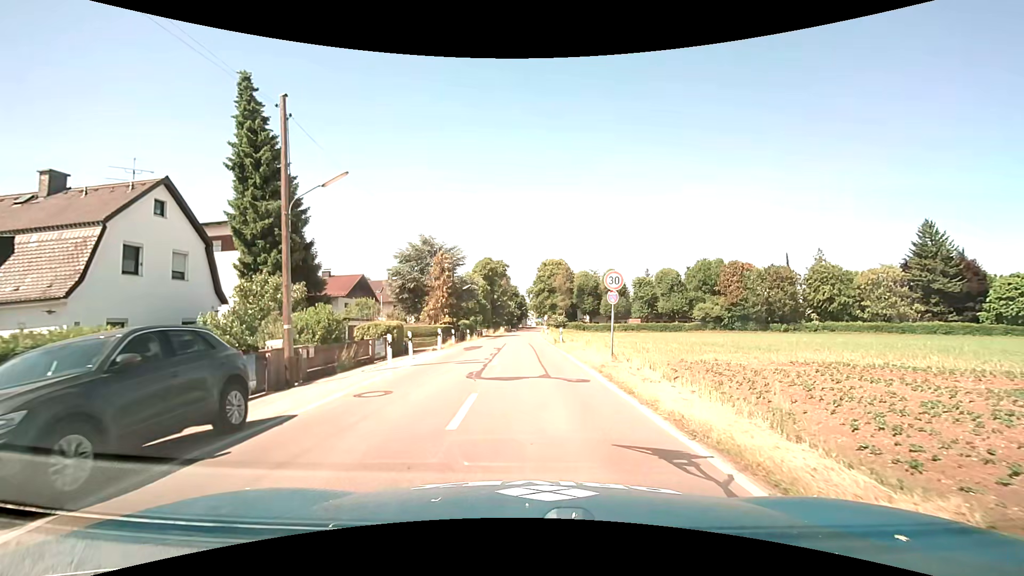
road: tertiary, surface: asphalt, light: Day
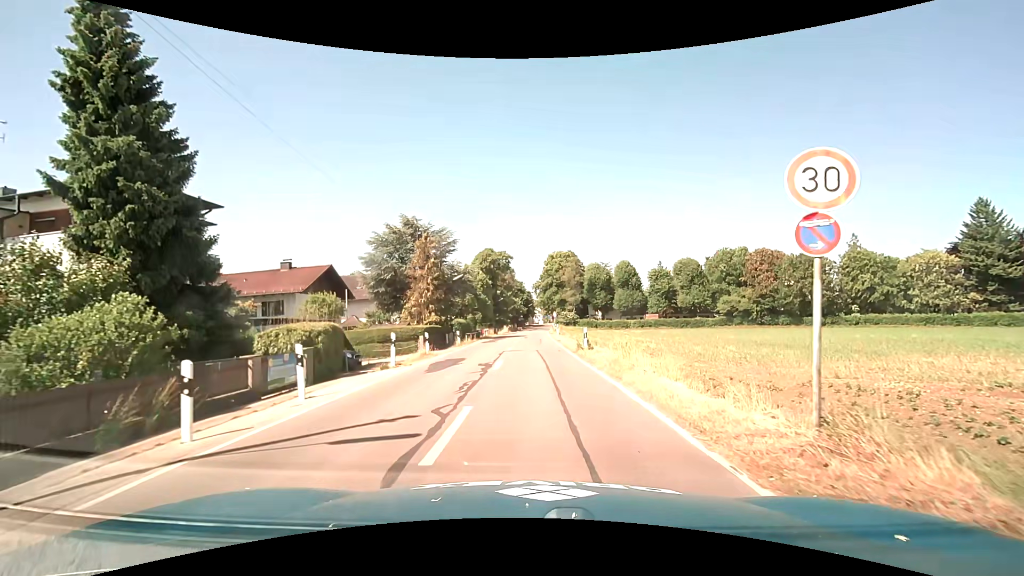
(-0.1, +10.7) m; -1°
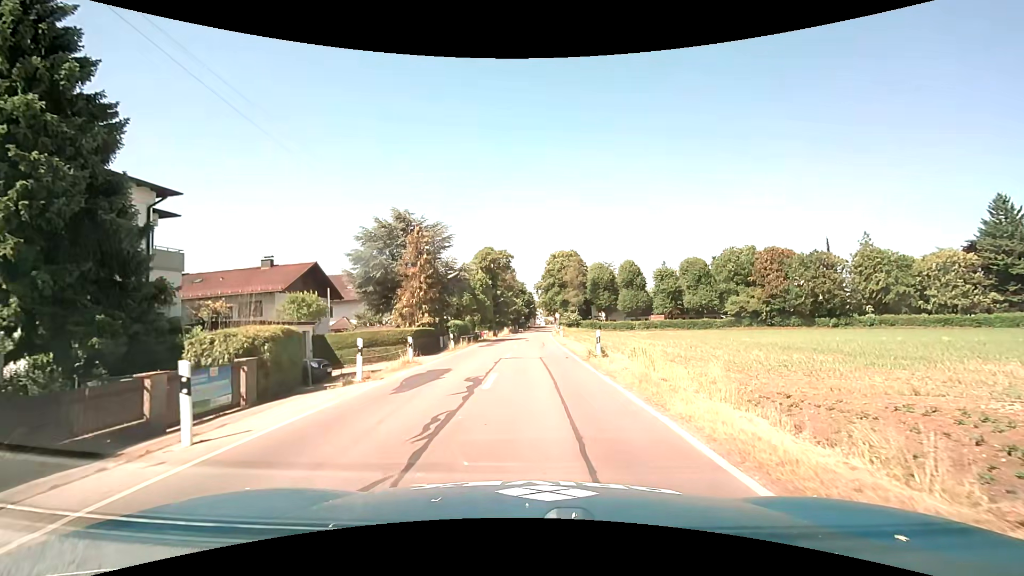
(0.0, +3.6) m; -1°
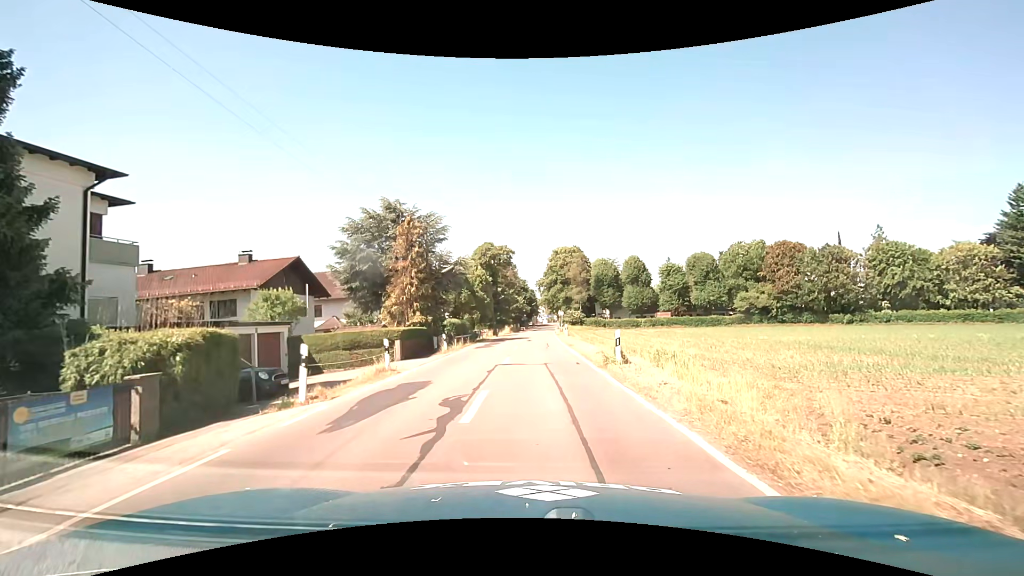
(0.0, +3.6) m; 0°
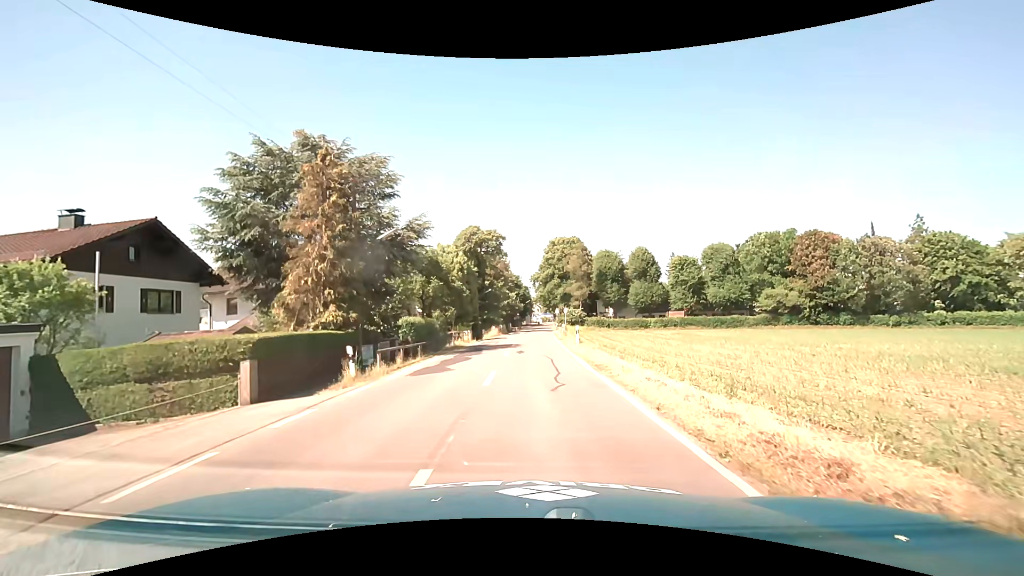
(+0.2, +14.2) m; +2°
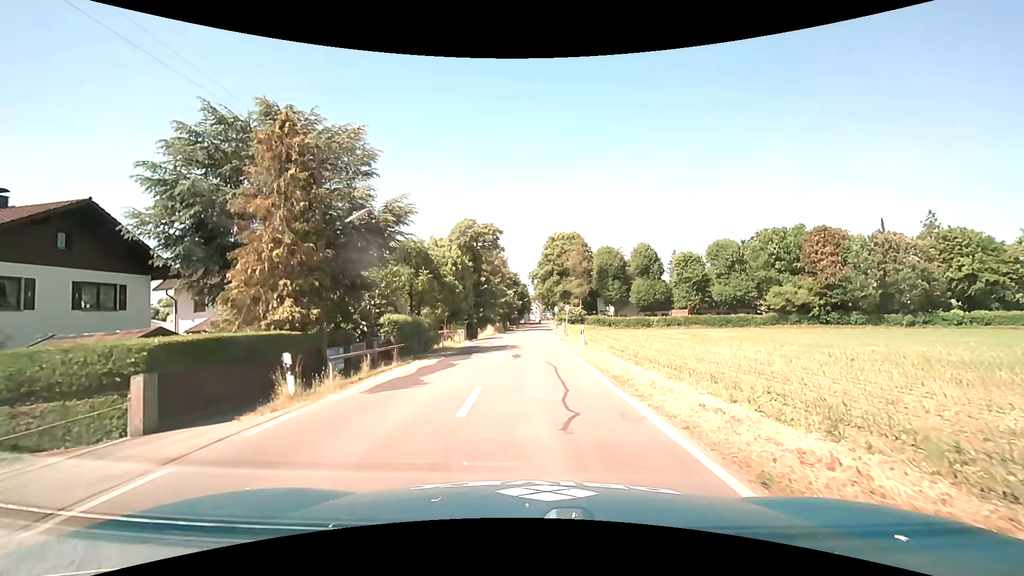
(0.0, +3.6) m; 0°
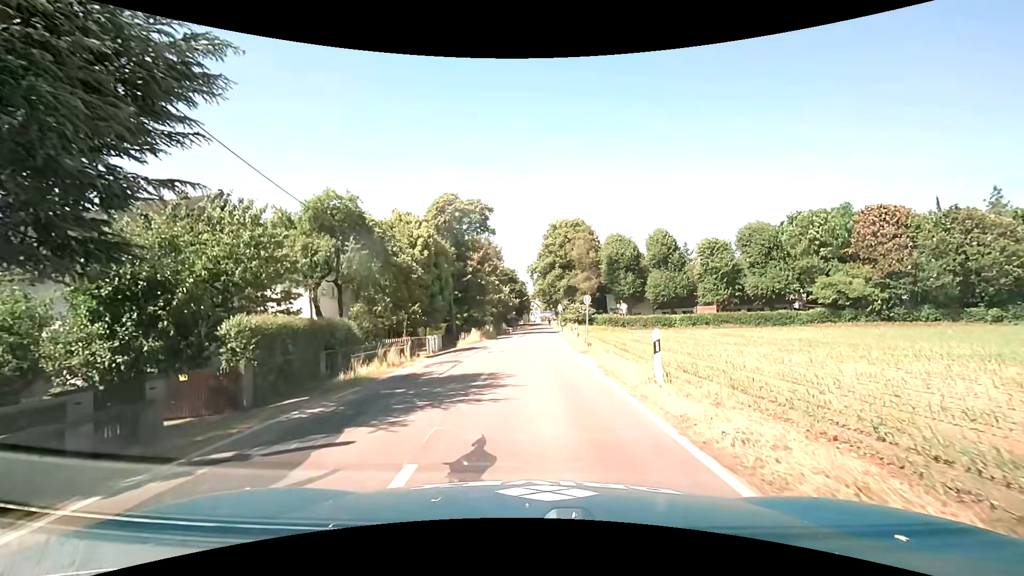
(+0.1, +14.5) m; 0°
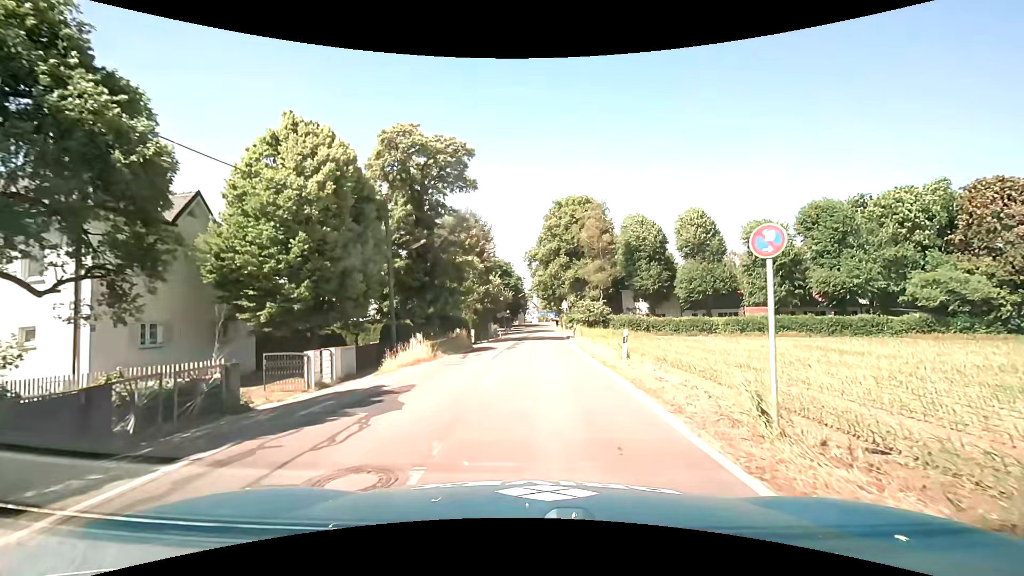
(-0.1, +18.6) m; 0°
(0, +10) (0, +20) (+1, +30) (+1, +40) (+2, +50) (+2, +60) (+2, +70) (+3, +80) (+3, +90) (+3, +100) m
